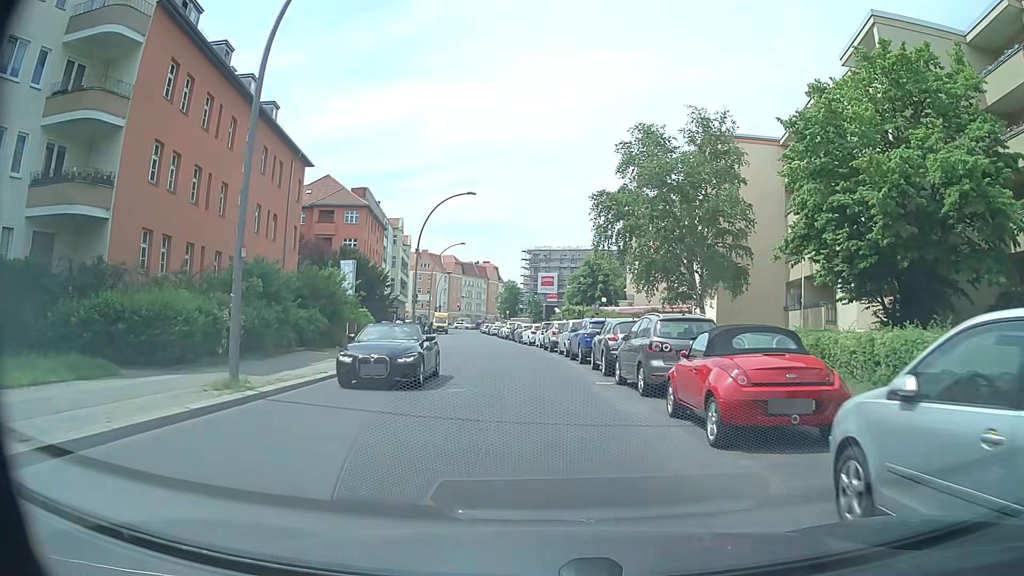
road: residential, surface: asphalt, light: Day
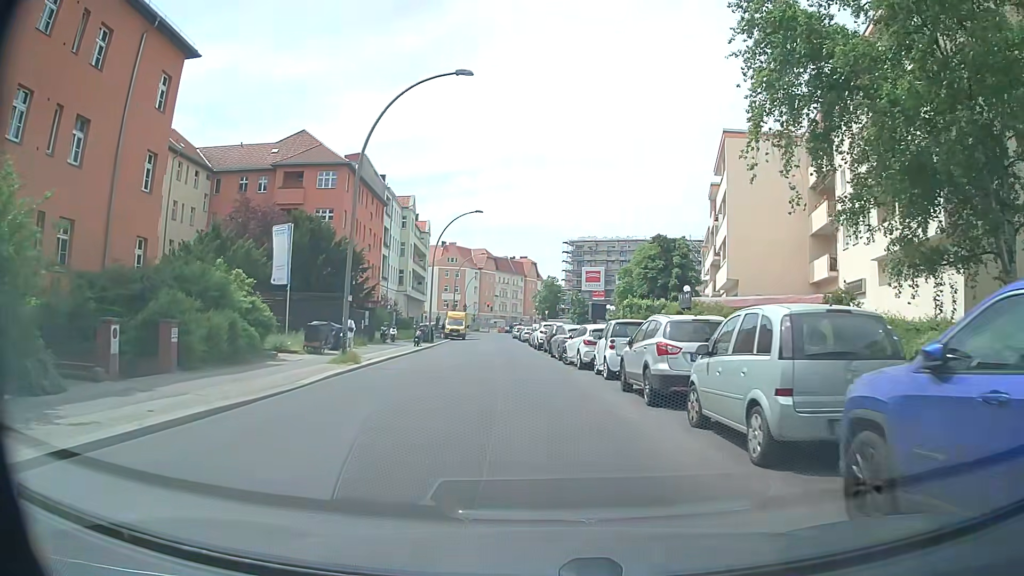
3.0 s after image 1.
(-0.3, +22.5) m; -3°
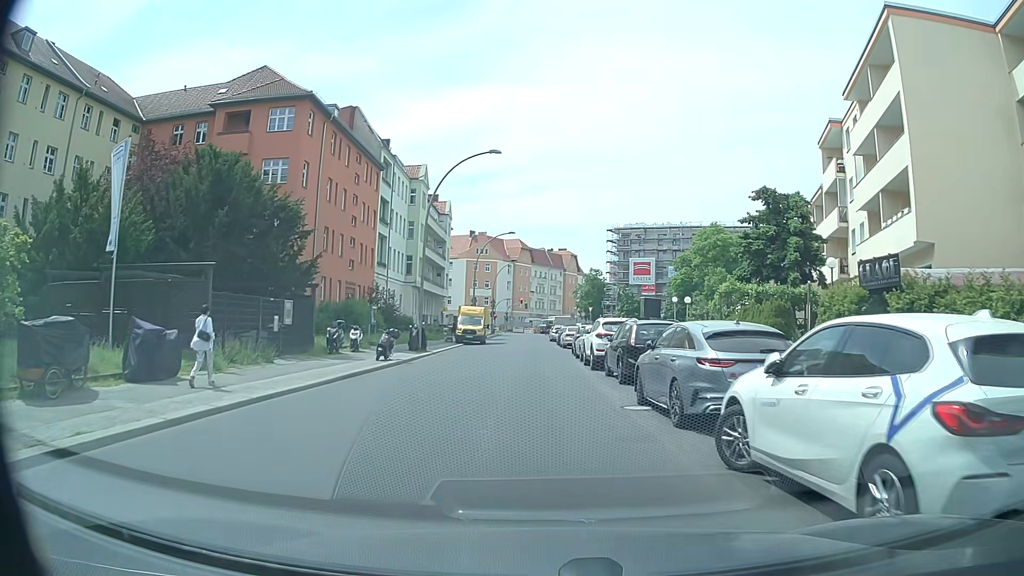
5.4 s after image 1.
(-0.6, +18.1) m; -3°
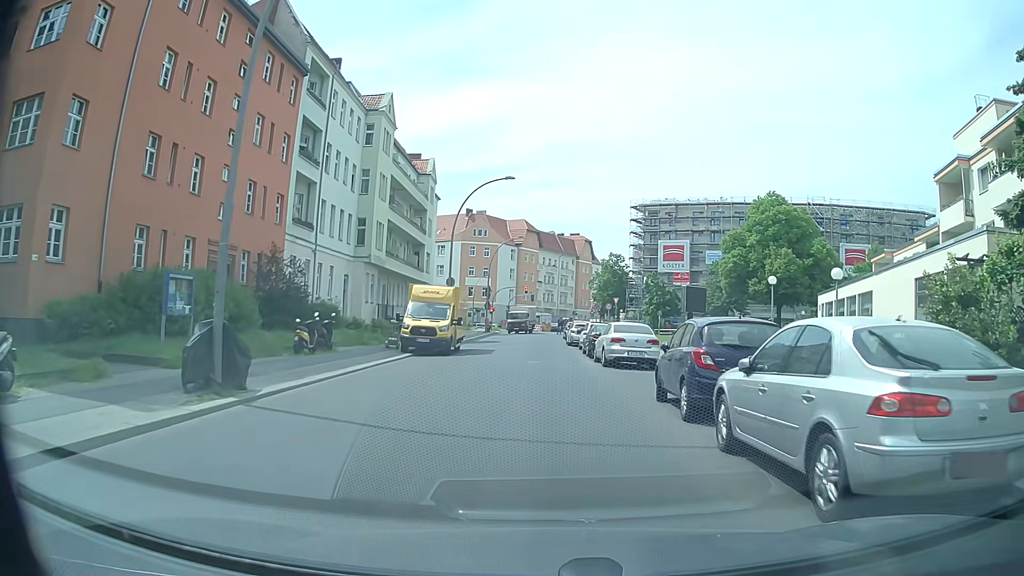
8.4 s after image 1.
(-0.7, +22.6) m; -1°
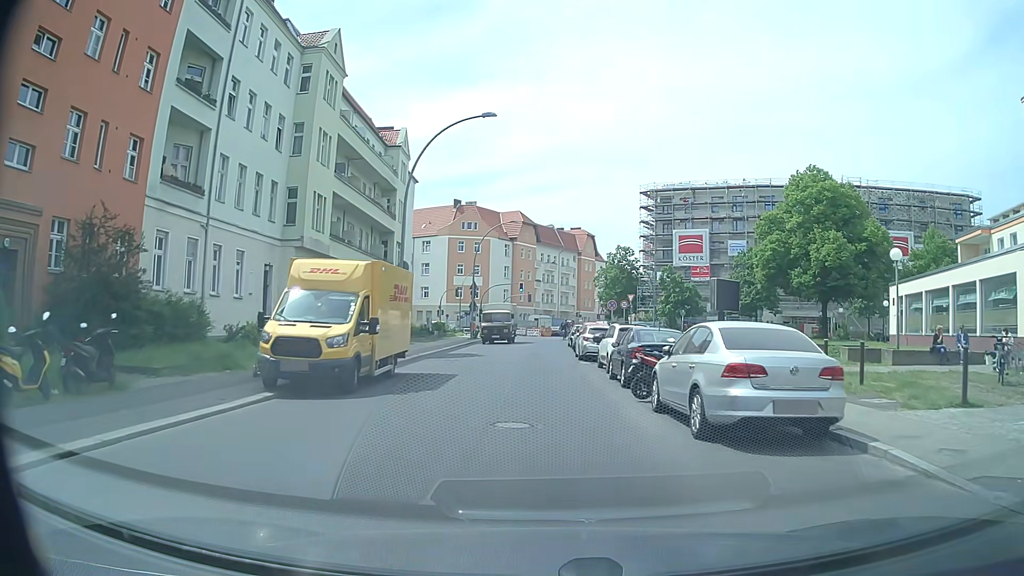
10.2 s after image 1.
(0.0, +13.5) m; 0°
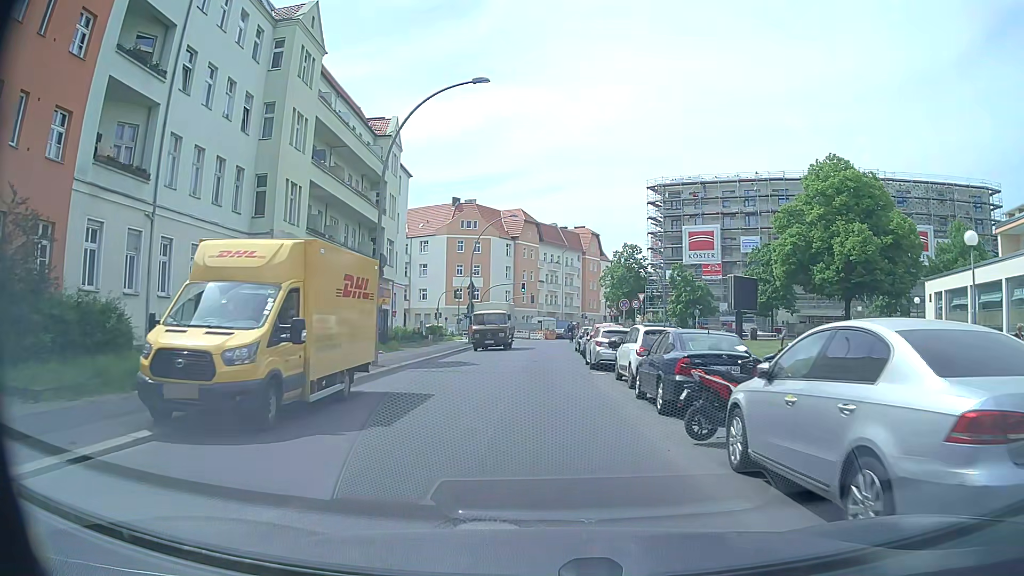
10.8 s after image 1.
(0.0, +4.6) m; 0°
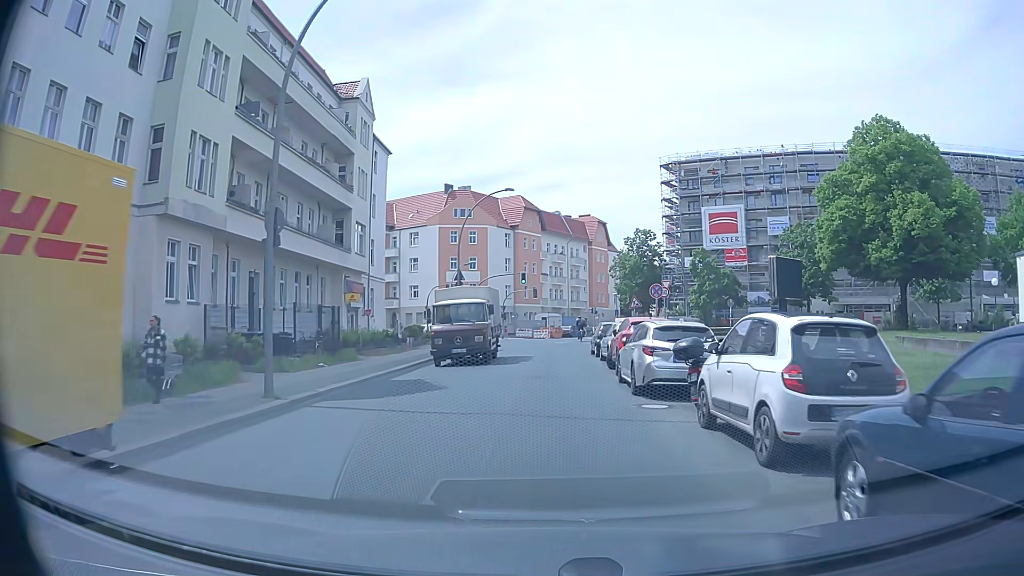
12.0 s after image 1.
(-0.1, +9.8) m; -1°
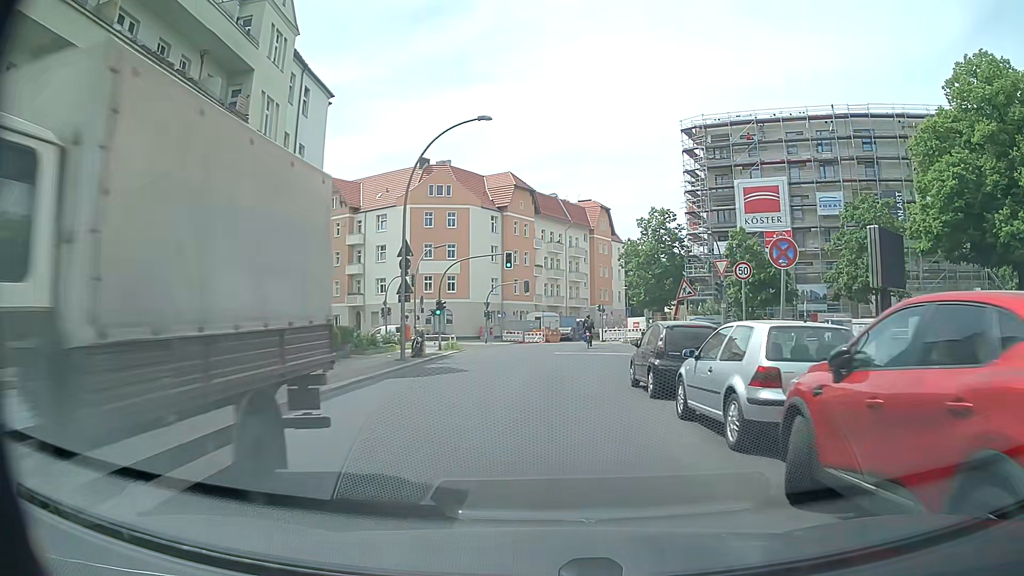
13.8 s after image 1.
(+0.1, +15.8) m; +1°
(0, +10) (0, +20) (+3, +30) (+10, +37) (+19, +37) (+29, +34) (+38, +30) (+48, +27) (+57, +24) (+67, +21) m
